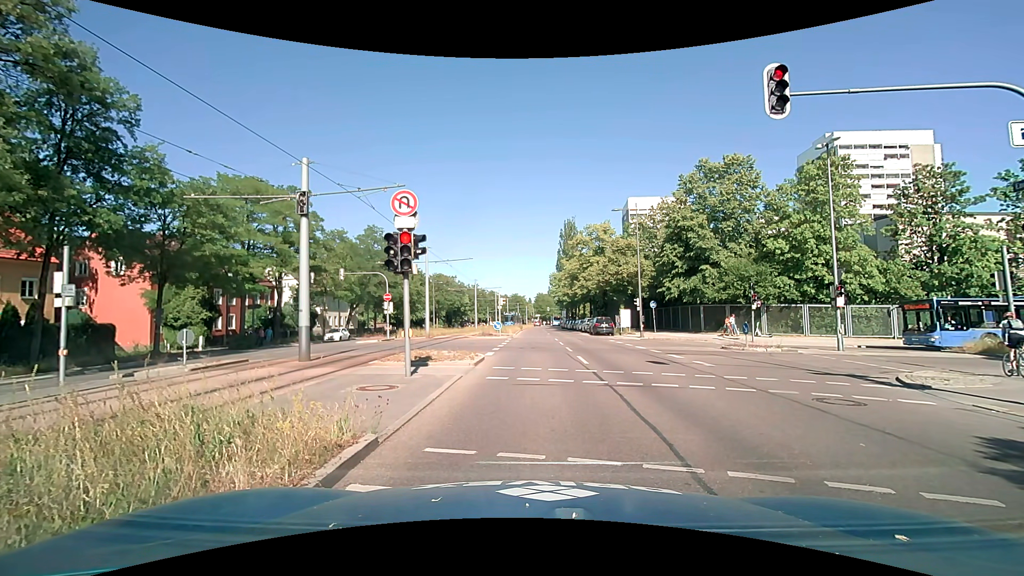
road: secondary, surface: asphalt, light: Day
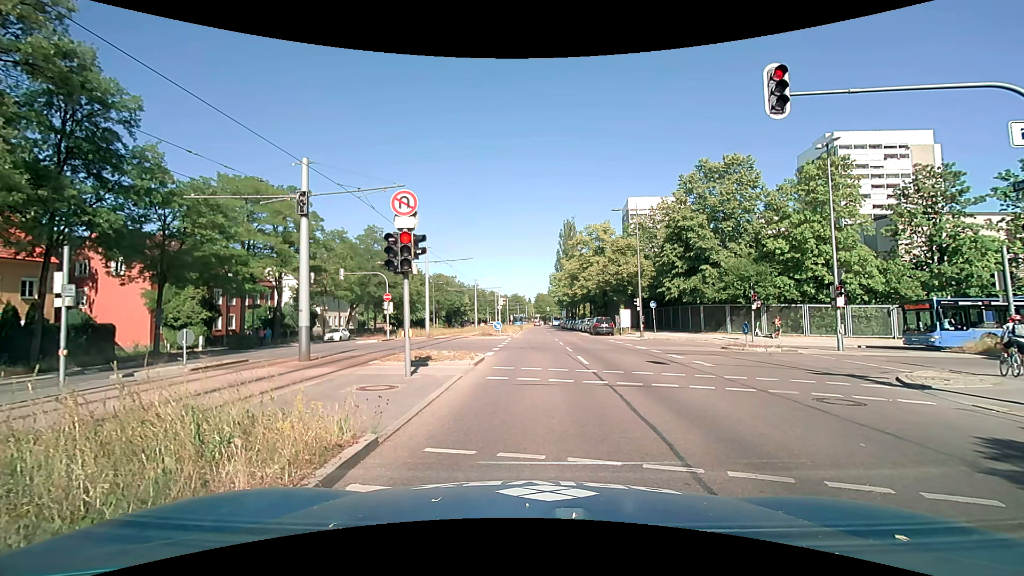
(0.0, 0.0) m; 0°
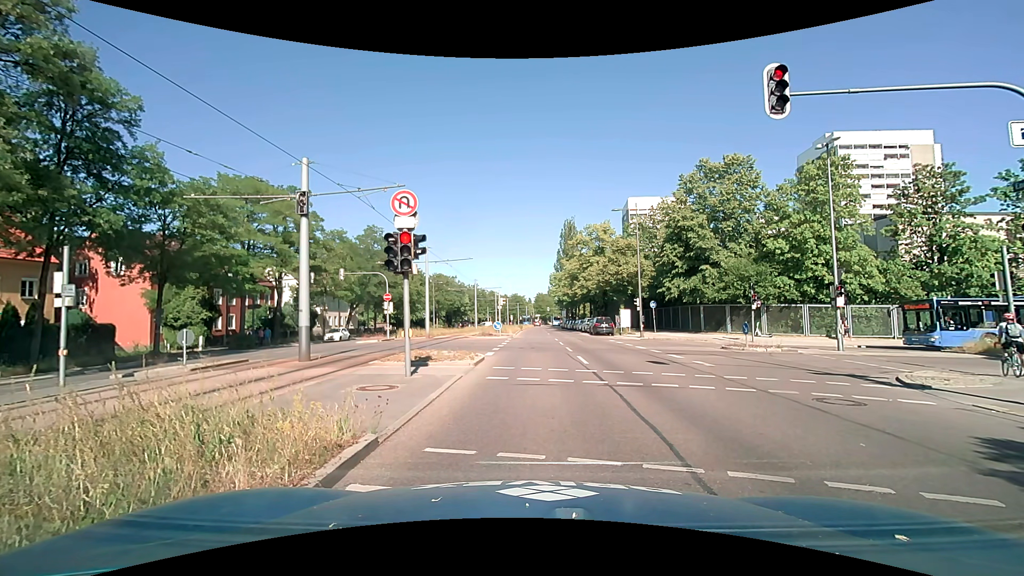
(0.0, 0.0) m; 0°
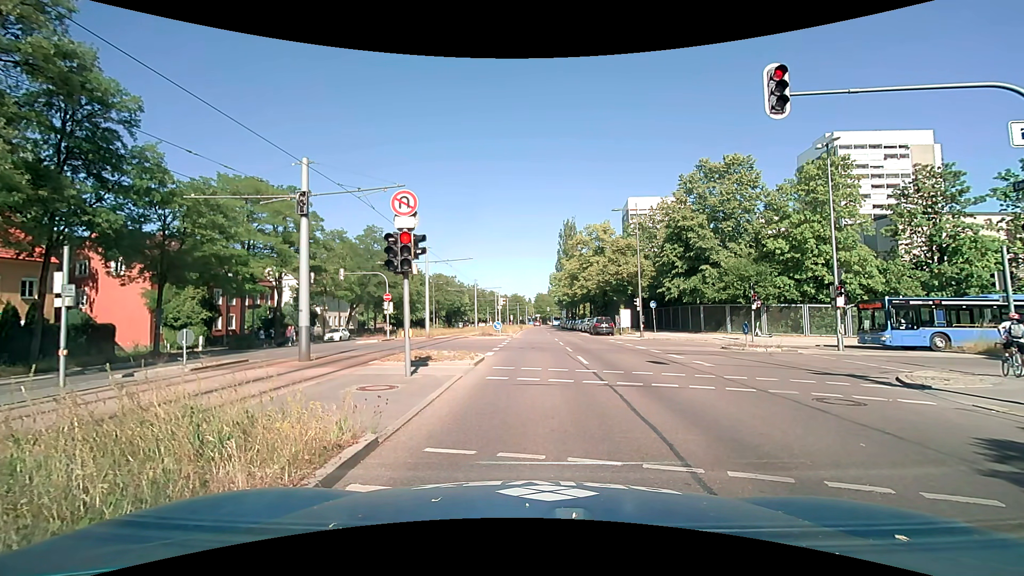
(0.0, 0.0) m; 0°
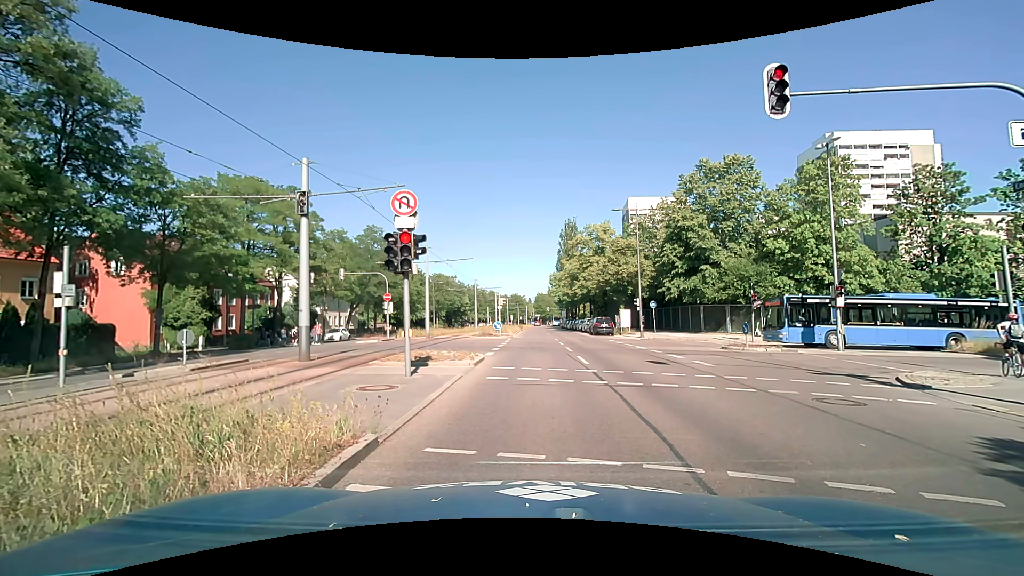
(0.0, 0.0) m; 0°
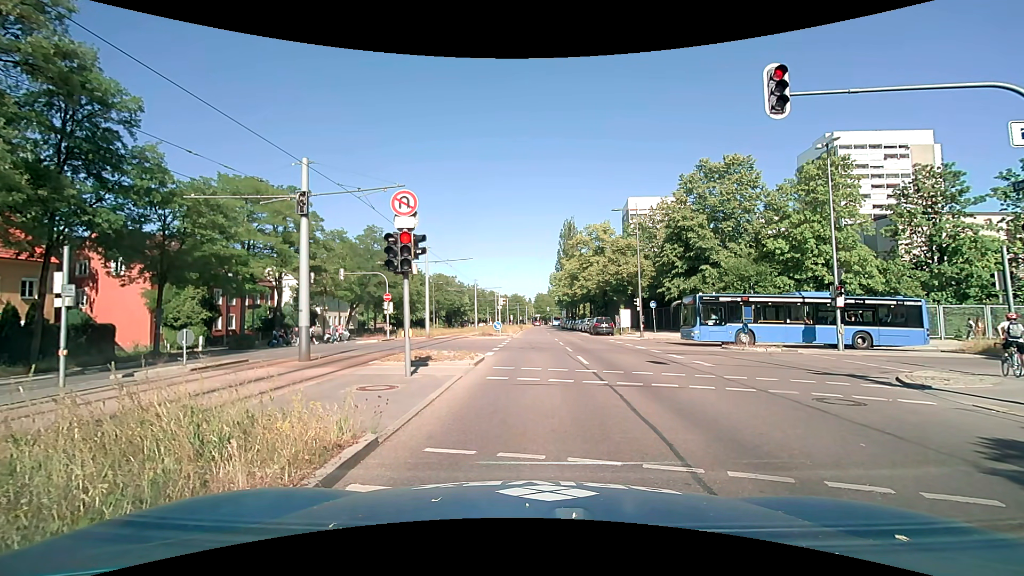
(0.0, 0.0) m; 0°
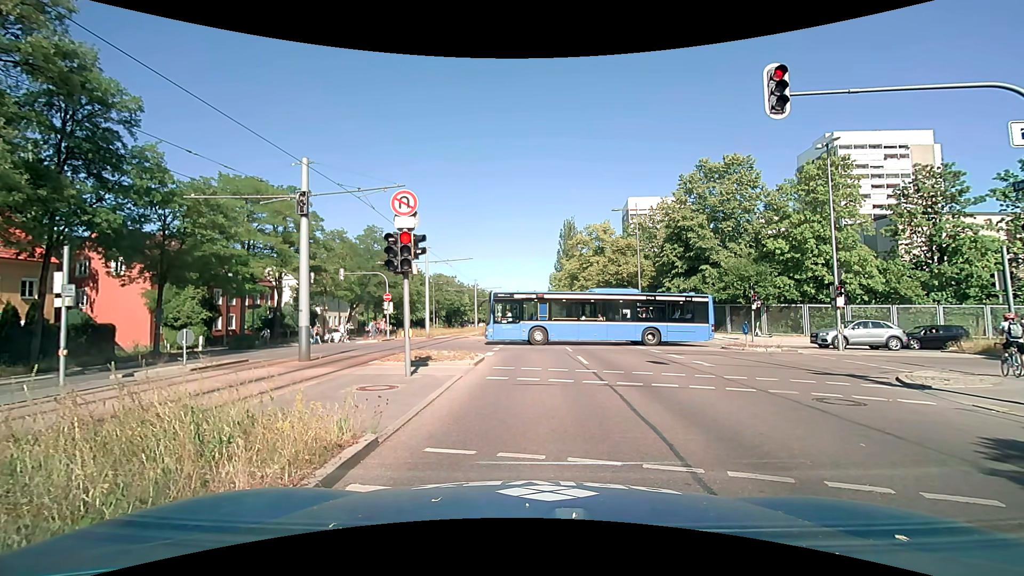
(0.0, 0.0) m; 0°
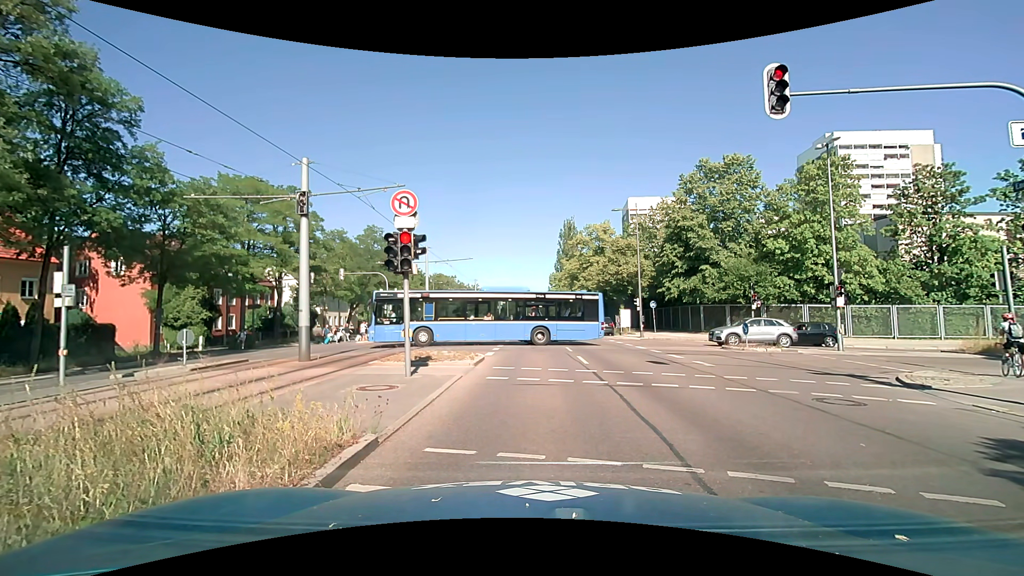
(0.0, 0.0) m; 0°
(0, +10) (0, +20) (+1, +30) (+1, +40) (+1, +50) (+1, +60) (+1, +70) (+1, +80) (+2, +90) (+2, +100) m
